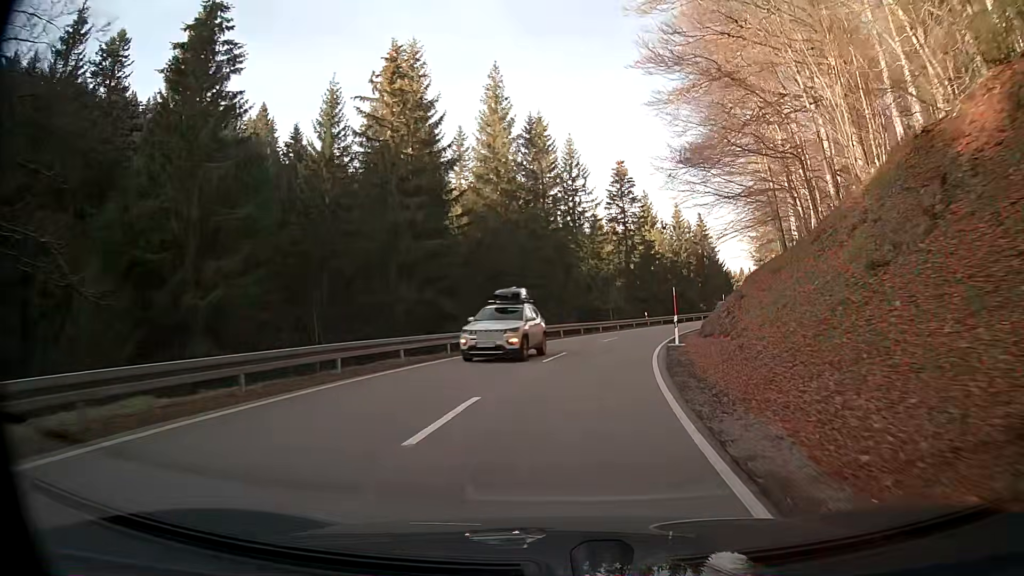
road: secondary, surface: asphalt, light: Day
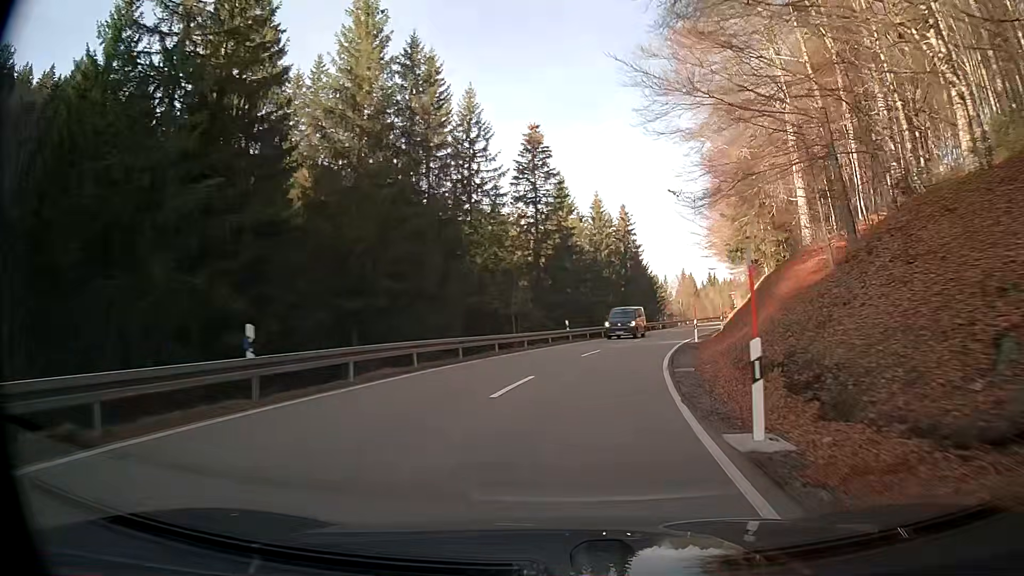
(+1.4, +19.1) m; +8°
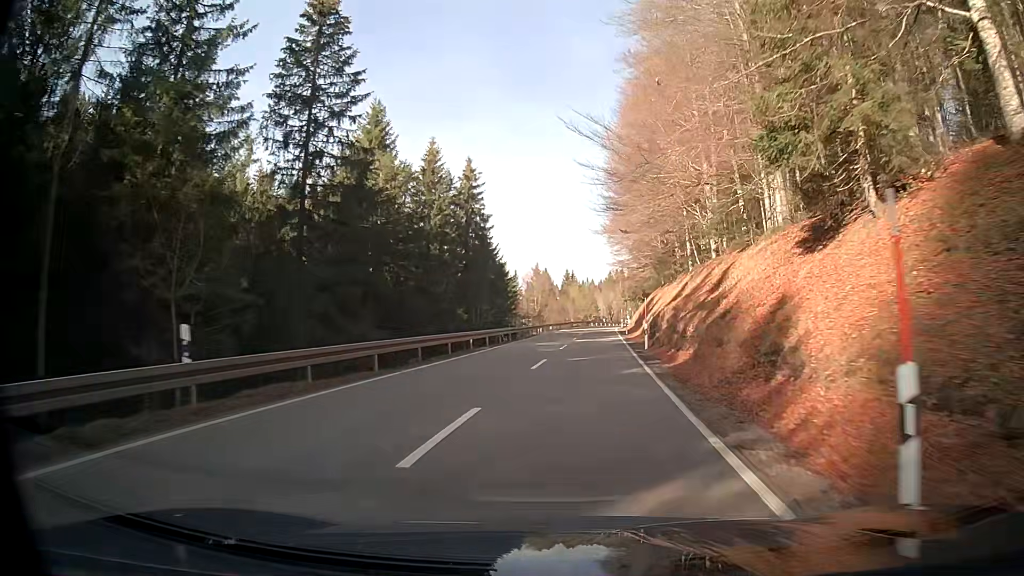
(+3.3, +28.7) m; +12°
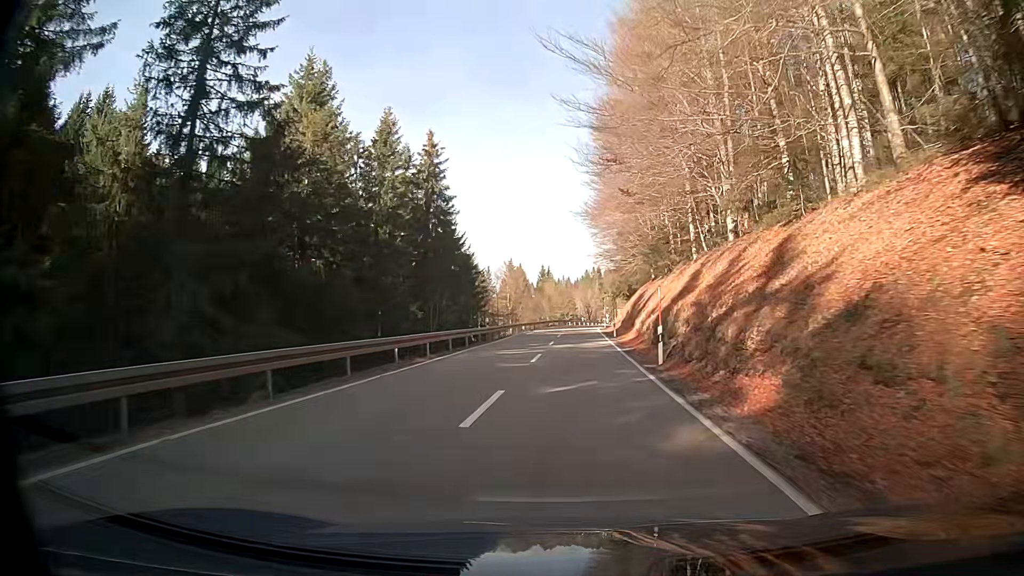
(+0.2, +9.7) m; +2°
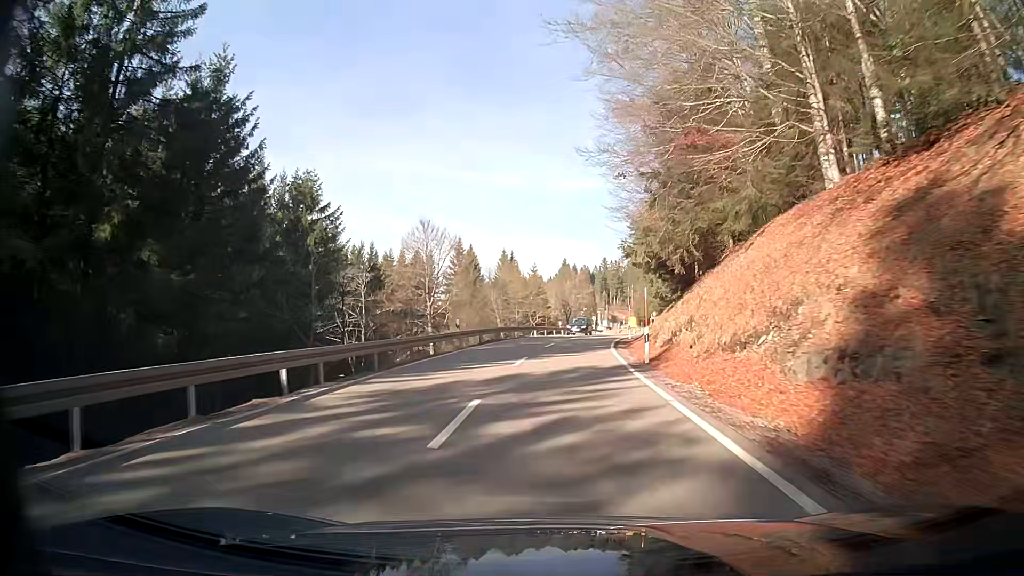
(+1.5, +48.9) m; +2°
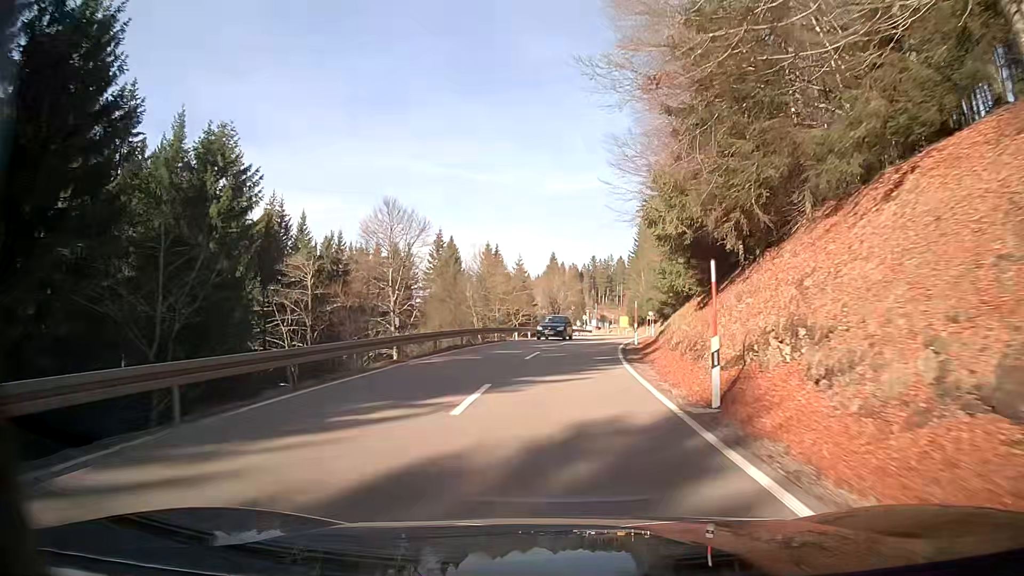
(+0.1, +9.7) m; +1°
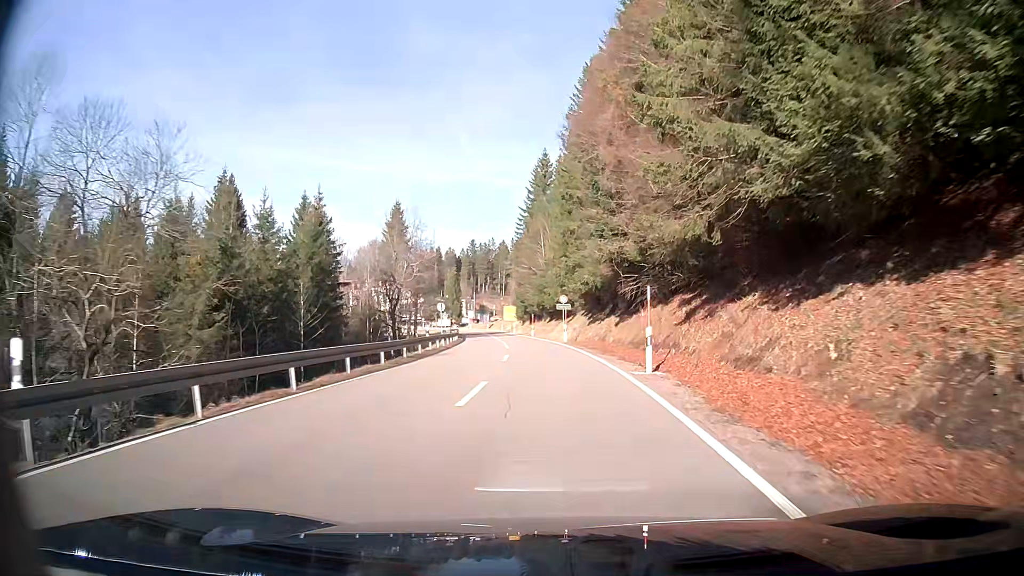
(+4.2, +45.8) m; +9°
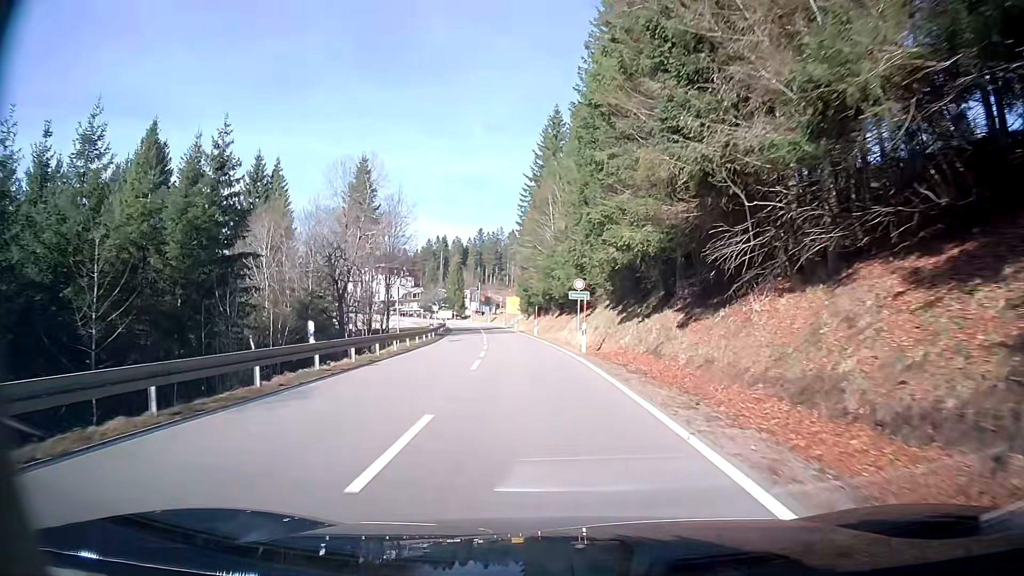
(-0.1, +17.1) m; -1°
